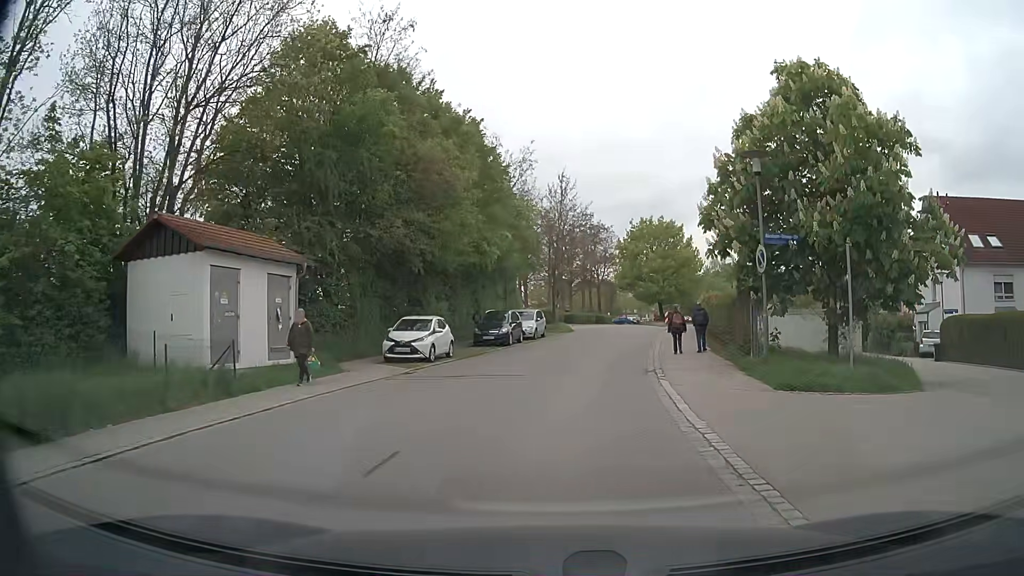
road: residential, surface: asphalt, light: Day
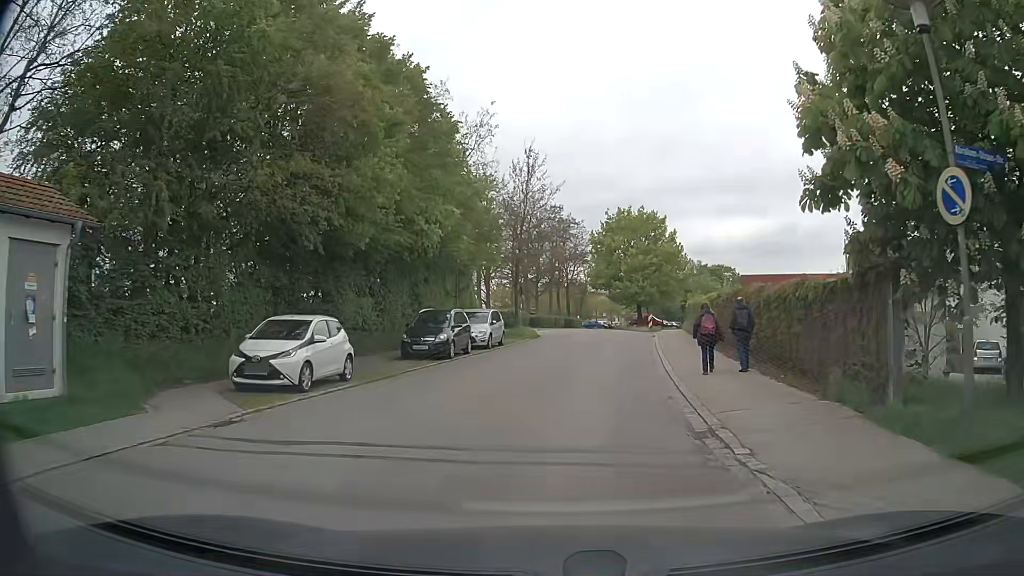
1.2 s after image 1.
(+0.2, +9.0) m; +3°
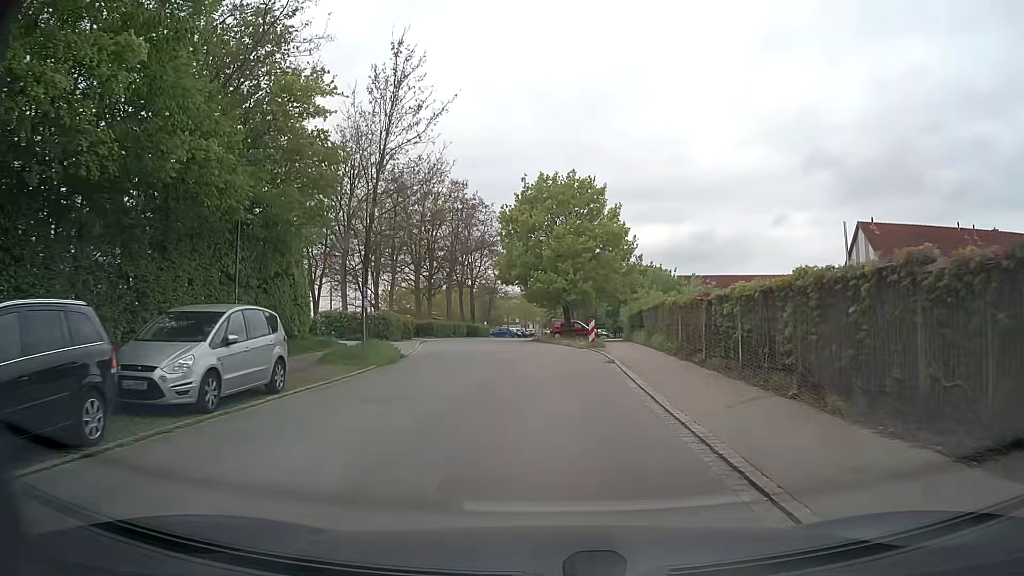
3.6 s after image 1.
(+1.2, +18.0) m; +7°
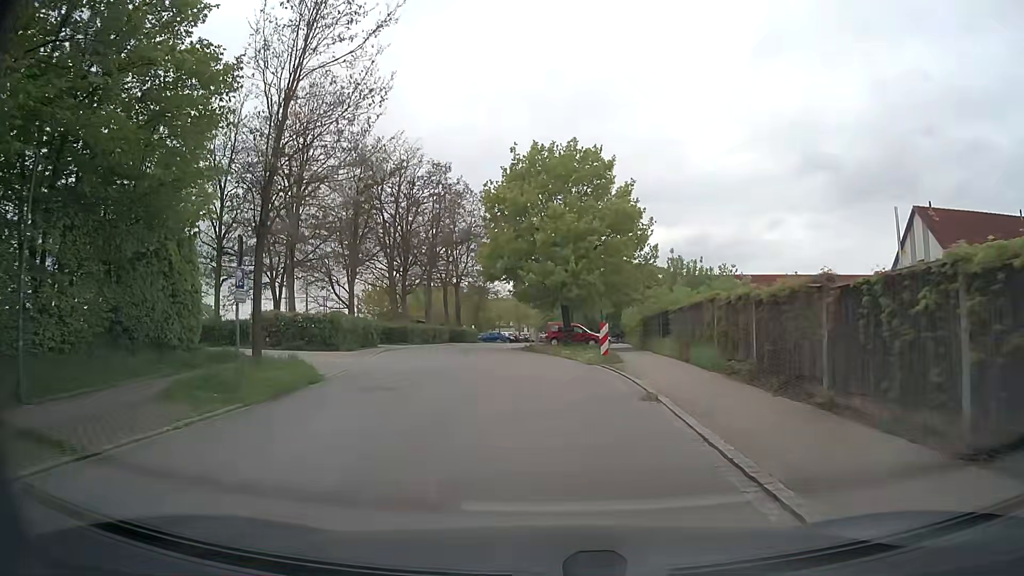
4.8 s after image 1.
(+0.1, +8.9) m; +1°
(0, +10) (-1, +20) (-3, +30) (-3, +40) (-3, +50) (-3, +60) (-2, +70) (-1, +80) (0, +90) (0, +100) m
